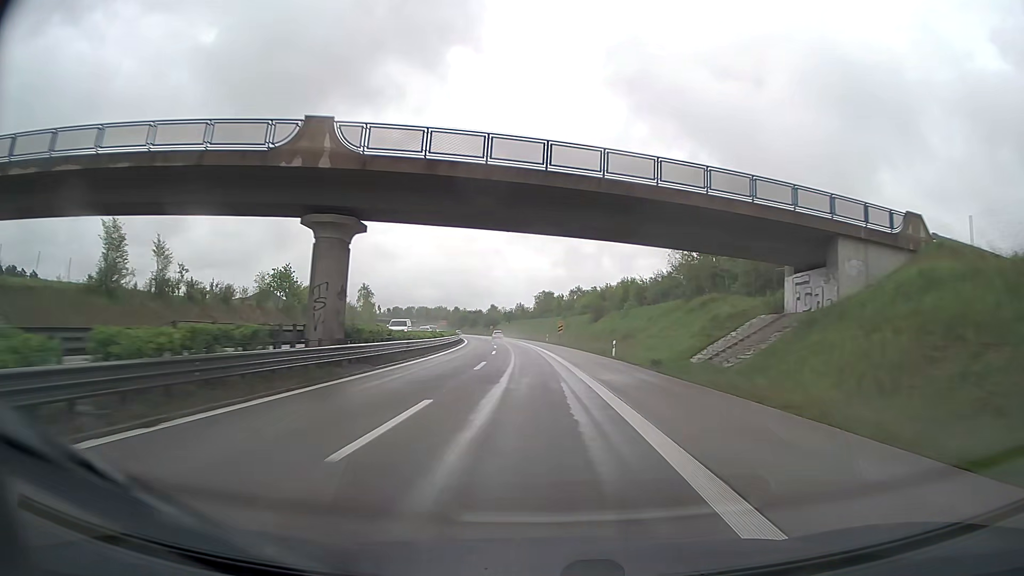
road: trunk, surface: asphalt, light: Day
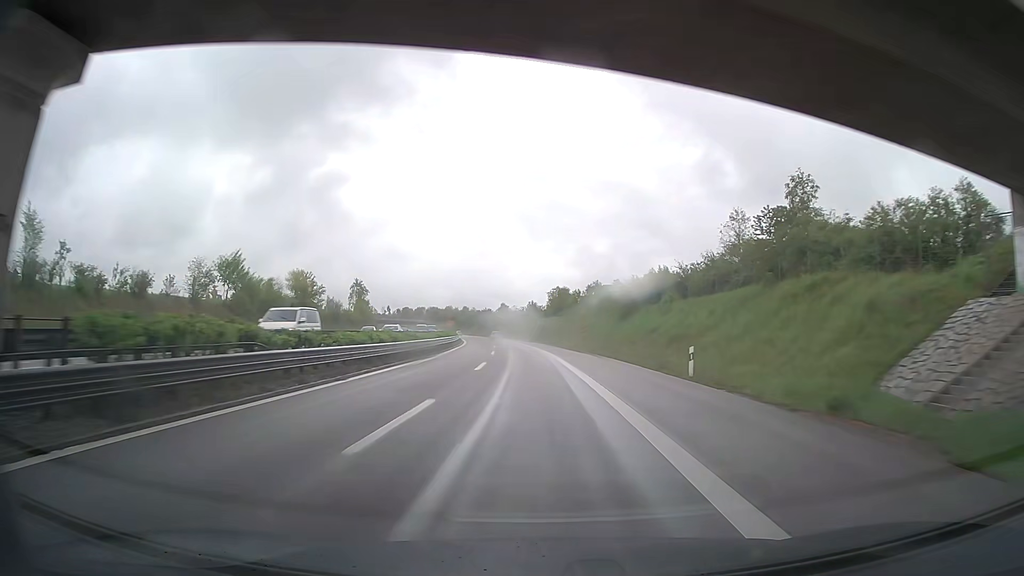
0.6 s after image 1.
(-0.2, +17.7) m; -1°
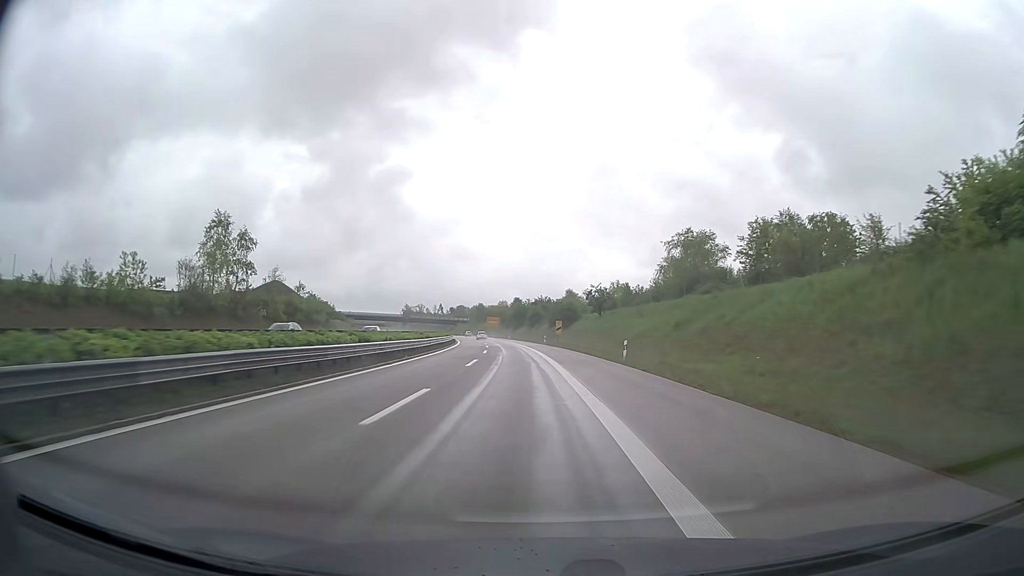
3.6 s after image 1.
(-4.1, +88.1) m; -6°
(0, +10) (0, +20) (-1, +30) (-1, +40) (-2, +50) (-3, +60) (-4, +70) (-5, +80) (-6, +90) (-7, +100) m
